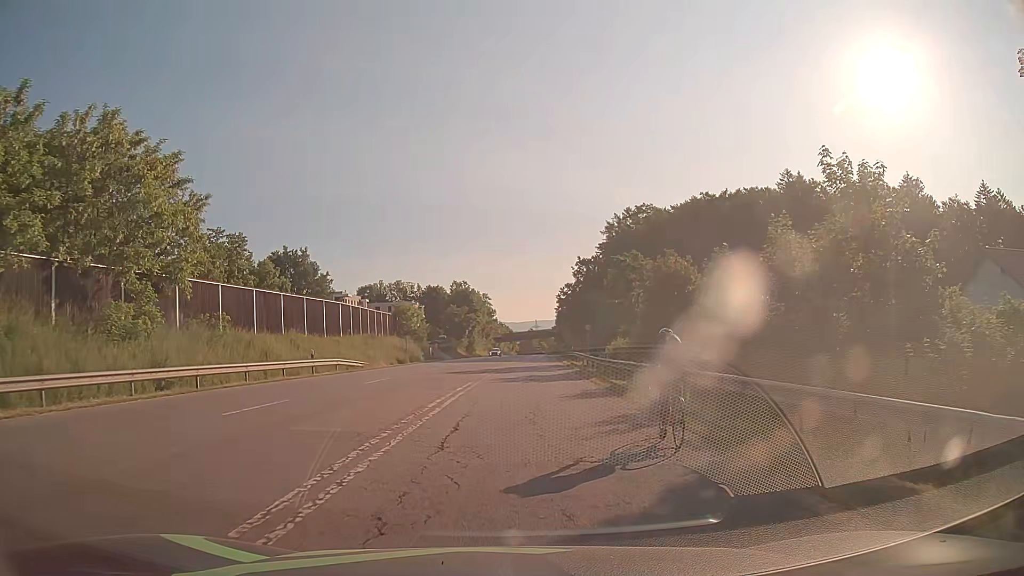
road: secondary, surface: asphalt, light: Day
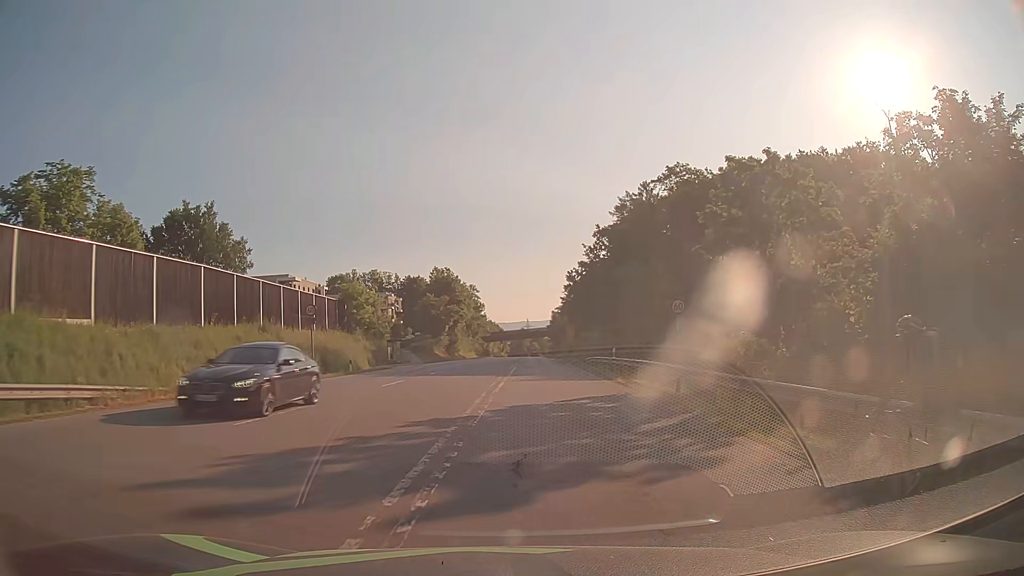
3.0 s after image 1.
(-0.1, +28.5) m; 0°
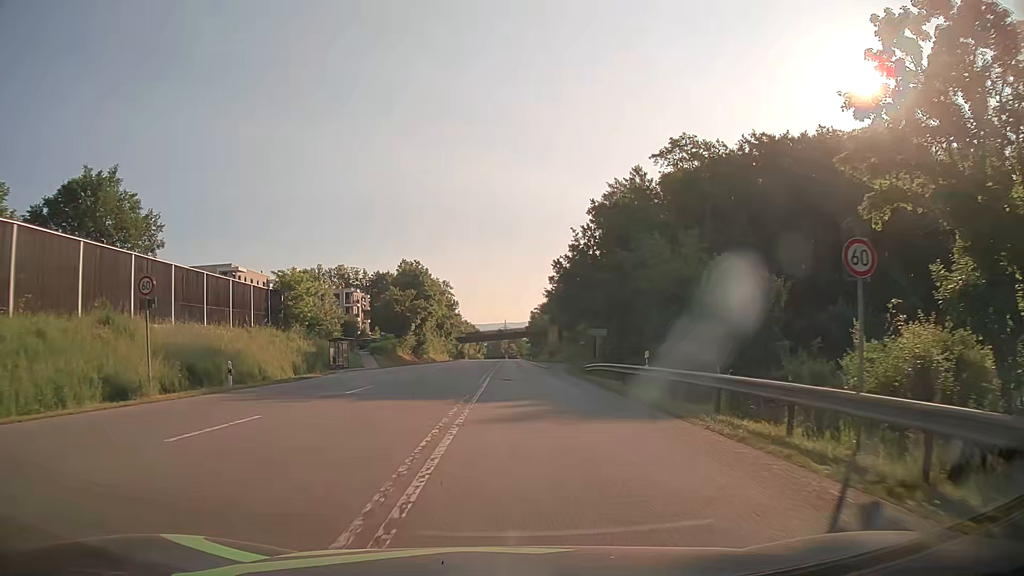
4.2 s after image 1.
(+0.4, +14.1) m; +3°
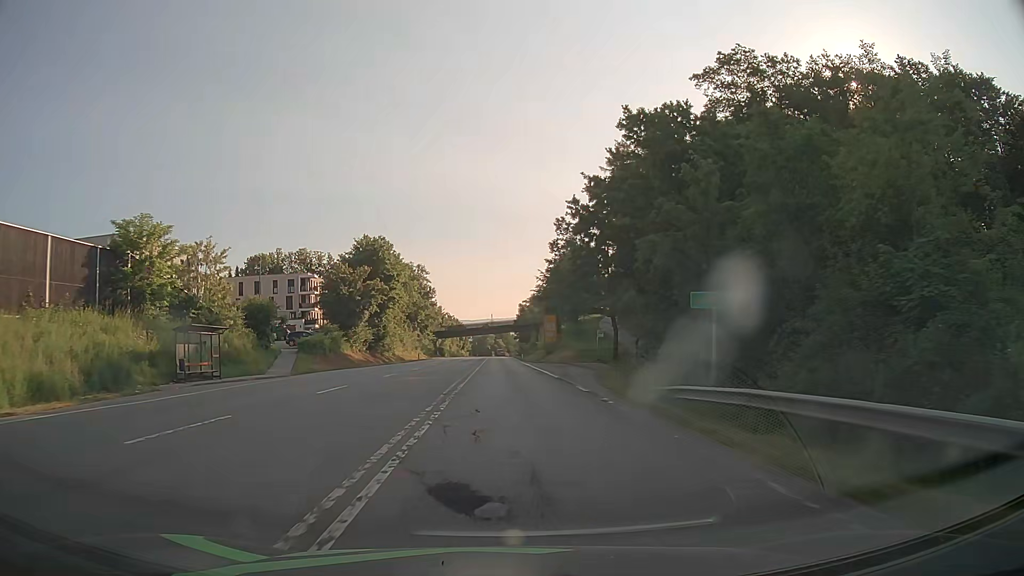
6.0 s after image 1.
(+0.2, +24.0) m; +1°
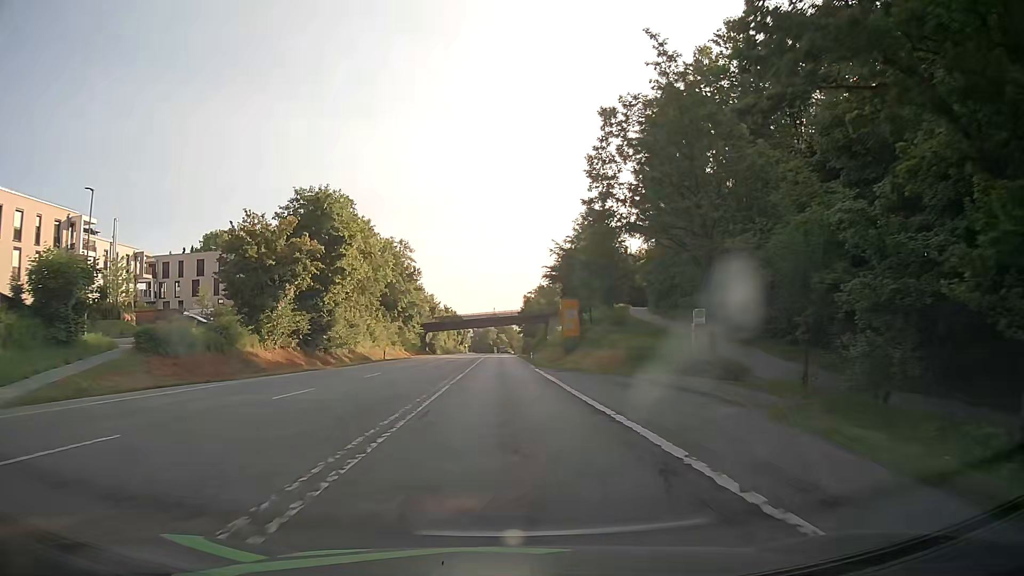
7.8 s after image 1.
(0.0, +26.4) m; 0°
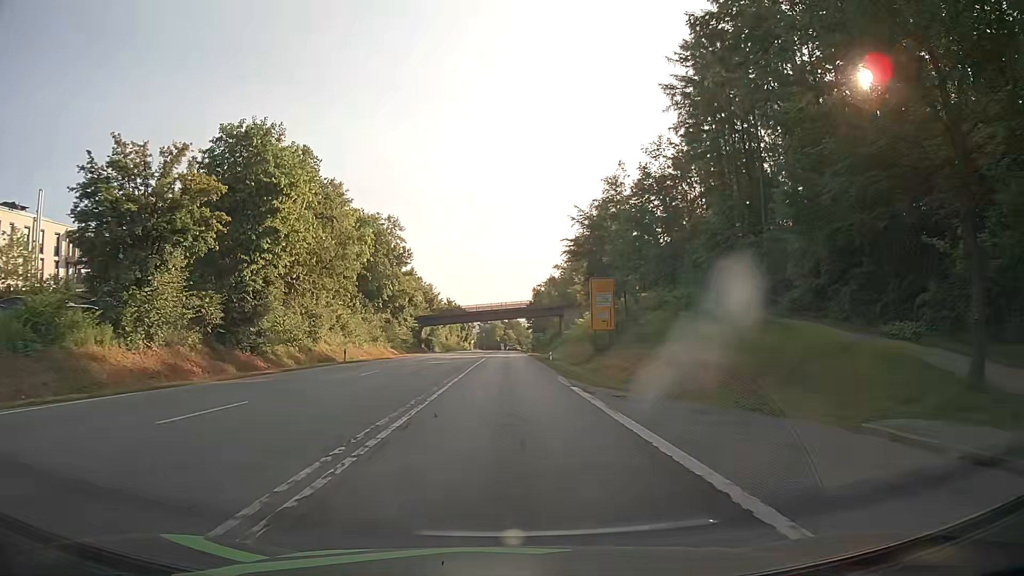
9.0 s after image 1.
(-0.1, +17.9) m; 0°
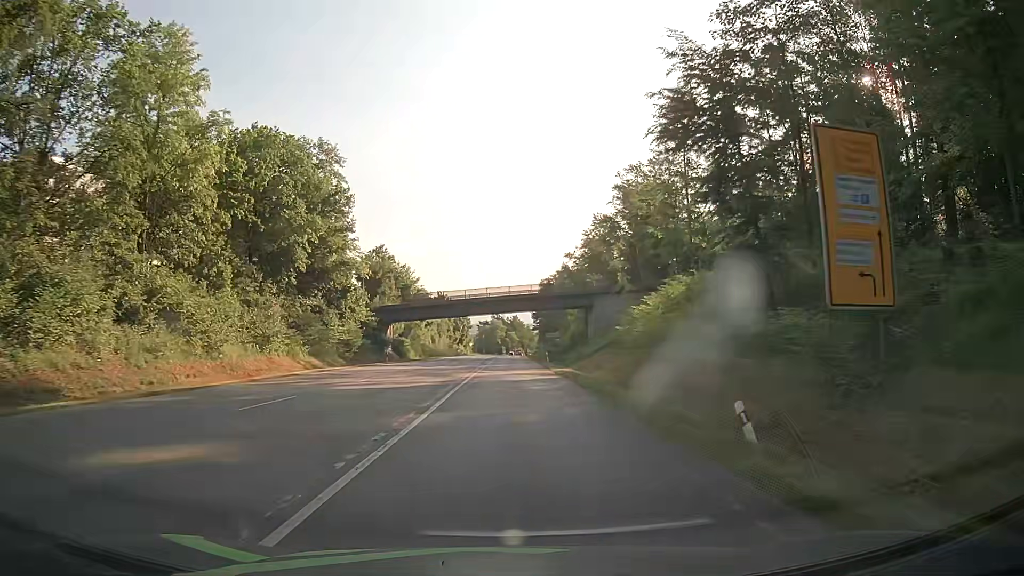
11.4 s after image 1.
(-0.4, +36.2) m; -1°
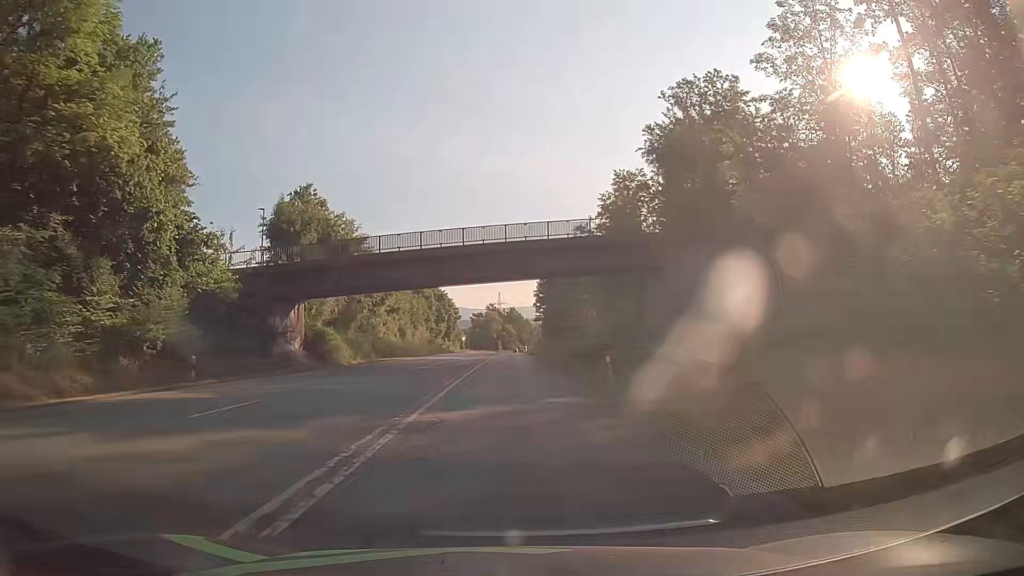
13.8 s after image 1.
(+0.4, +36.5) m; +1°
(0, +10) (0, +20) (0, +30) (0, +40) (0, +50) (0, +60) (0, +70) (0, +80) (+1, +90) (+1, +100) m
